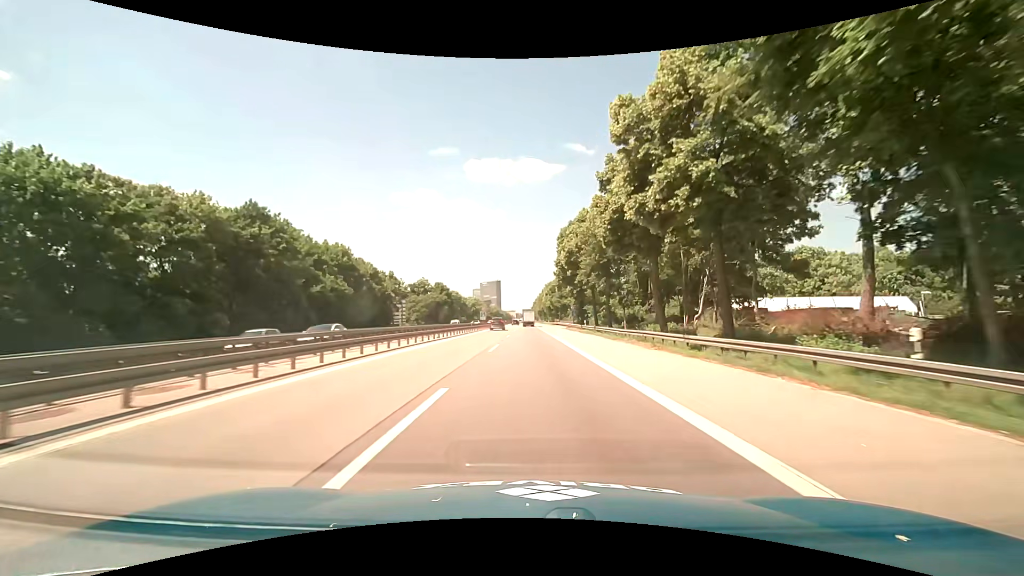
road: motorway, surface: asphalt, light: Day
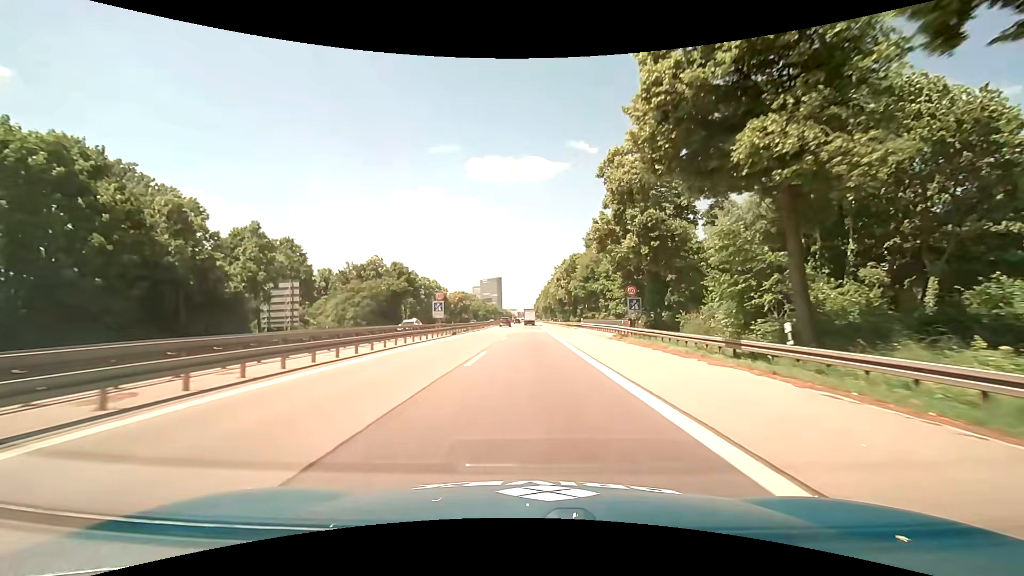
(-0.1, +46.4) m; 0°
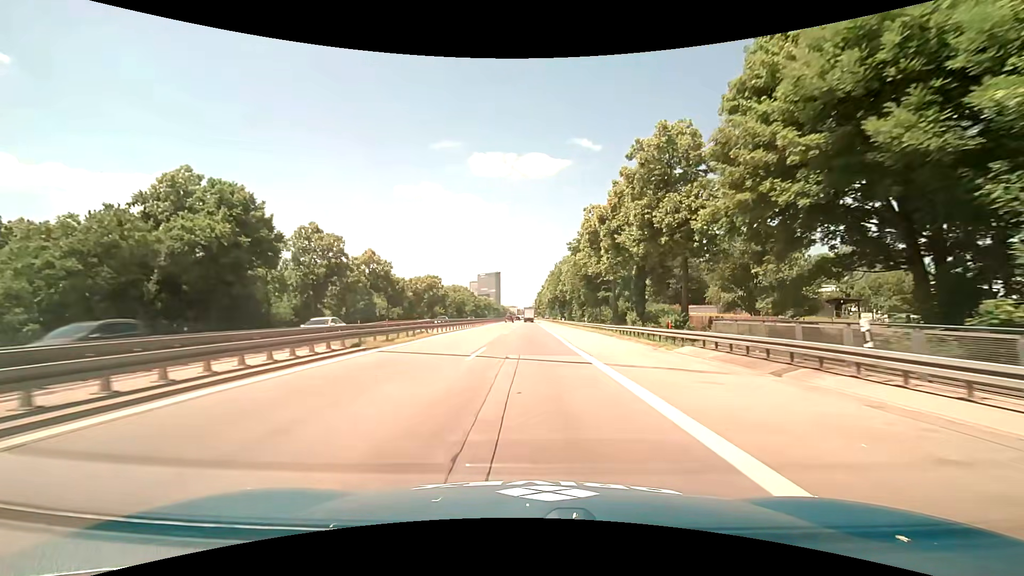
(-0.4, +53.1) m; -1°
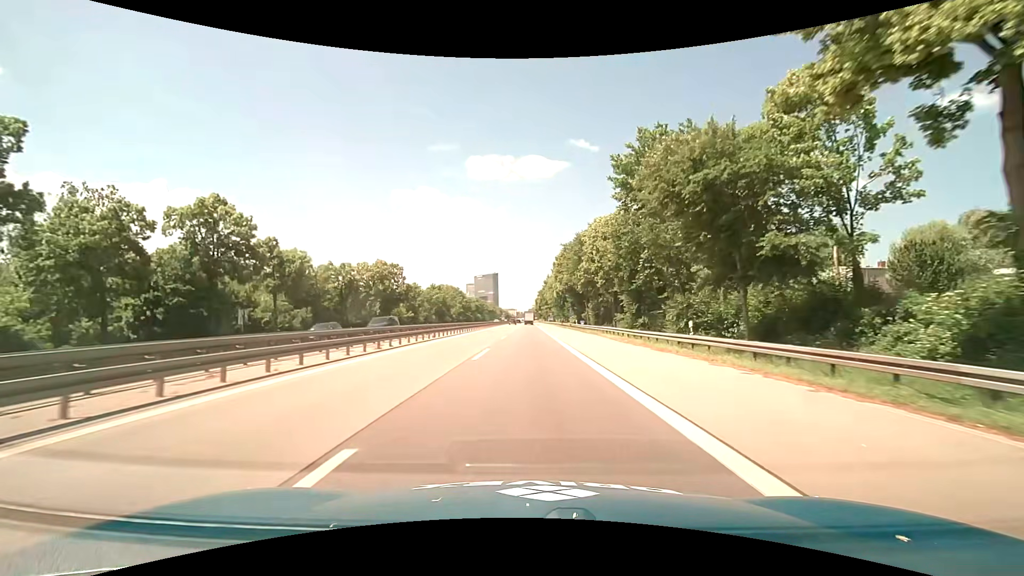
(+0.3, +39.0) m; +1°
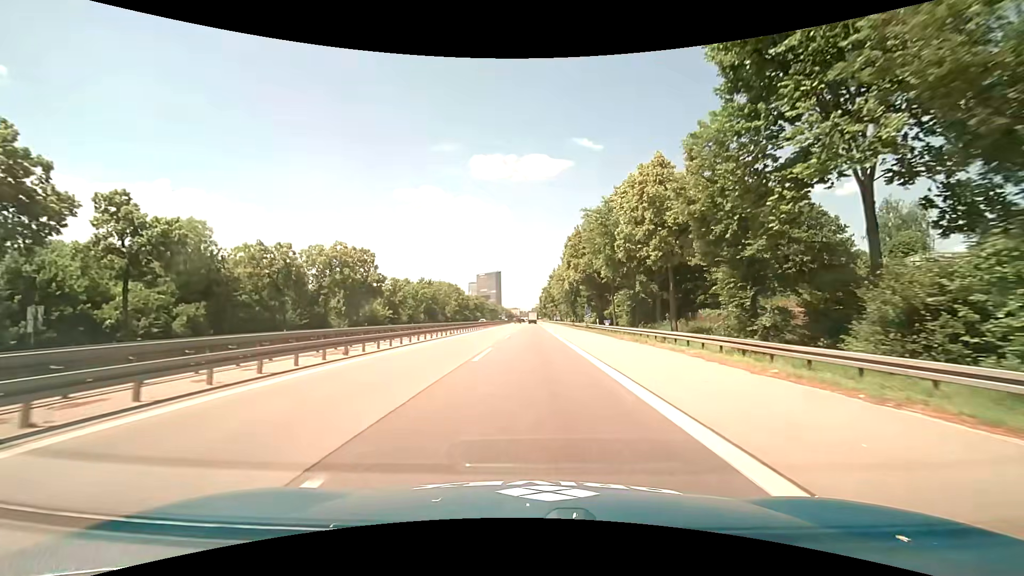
(-0.1, +18.7) m; 0°
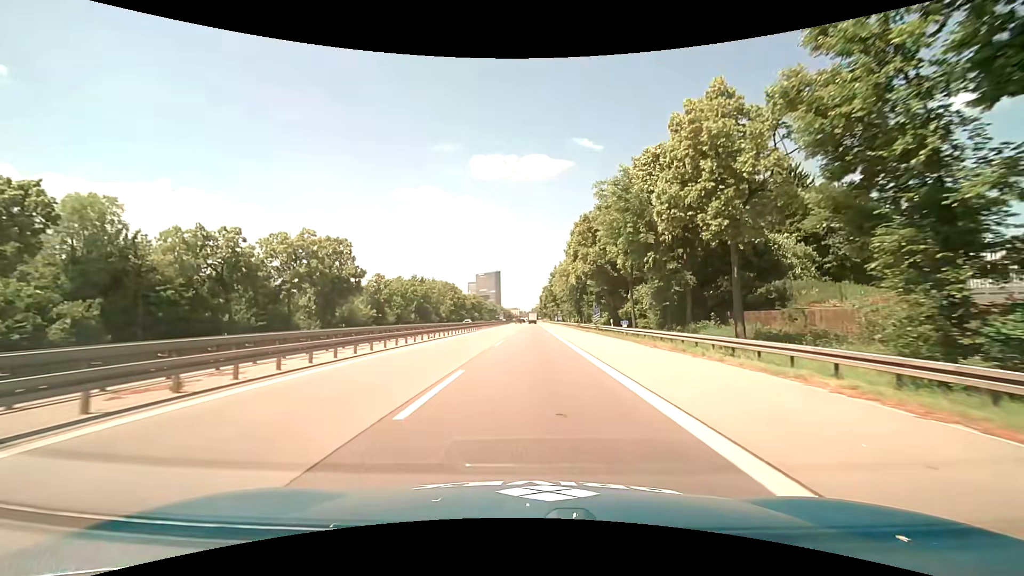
(0.0, +9.1) m; -1°
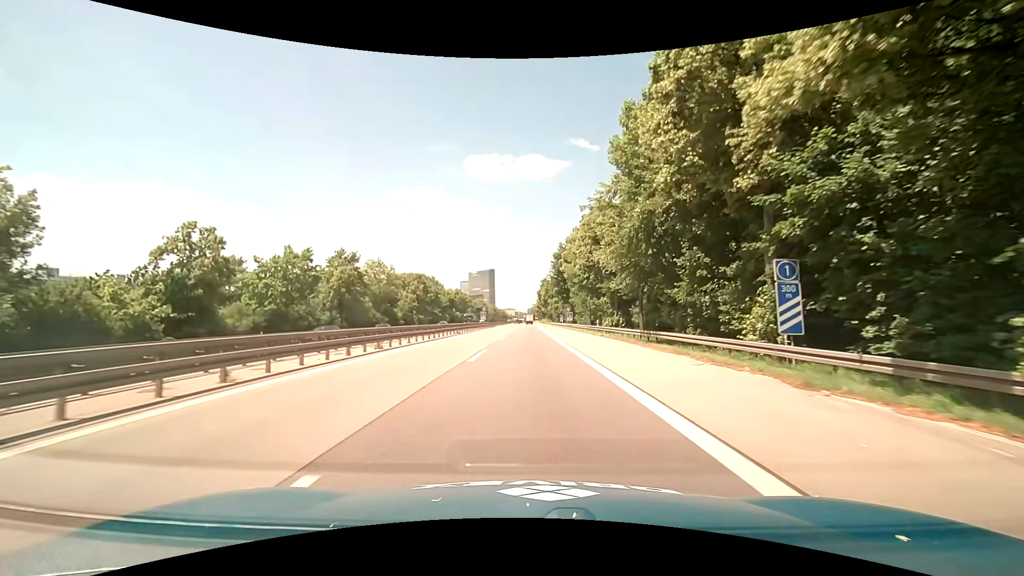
(+0.5, +44.4) m; +1°
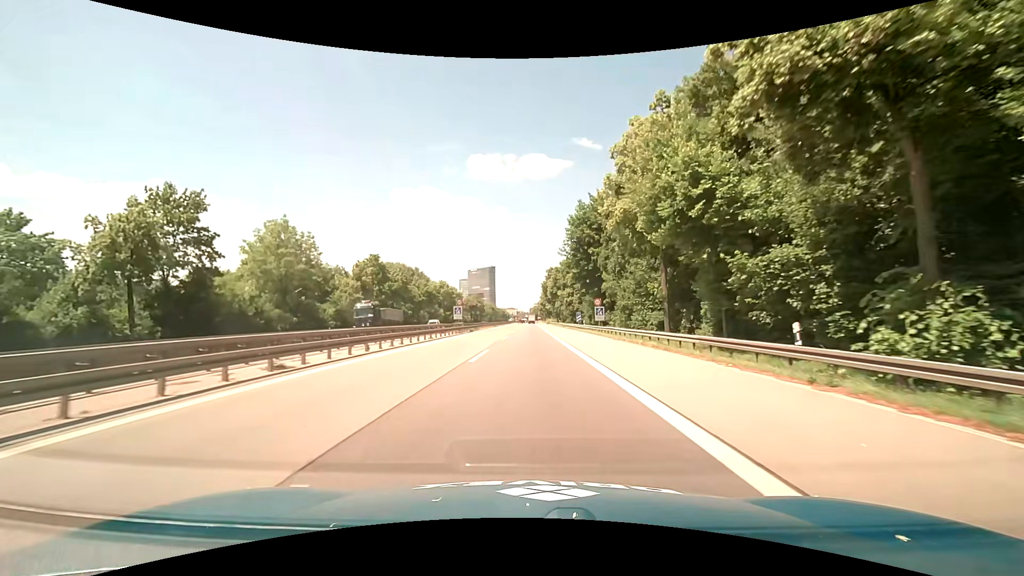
(-0.1, +36.2) m; 0°
(0, +10) (0, +20) (0, +30) (0, +40) (+1, +50) (+1, +60) (+1, +70) (+1, +80) (+1, +90) (+1, +100) m
